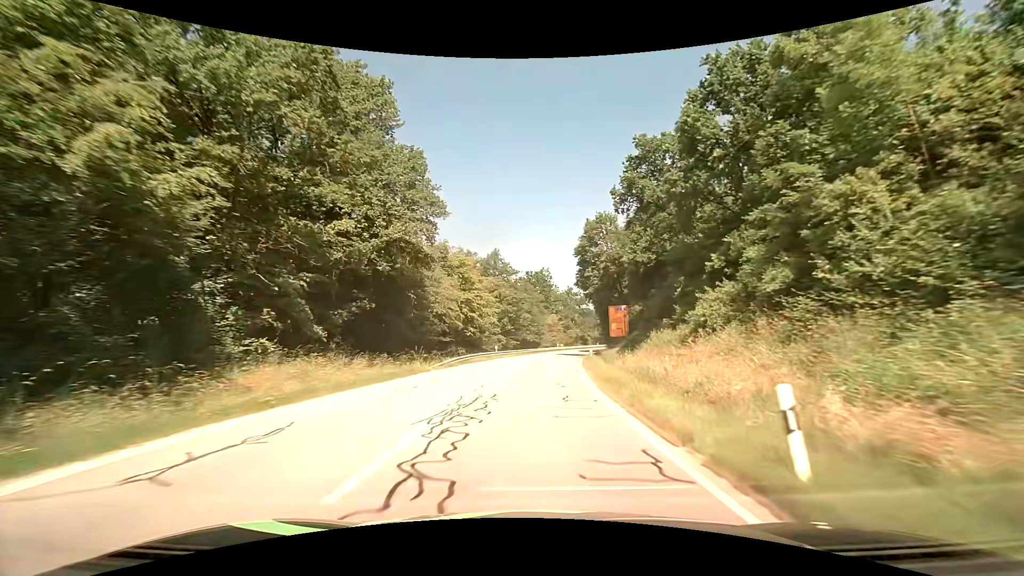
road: secondary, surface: asphalt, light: Day
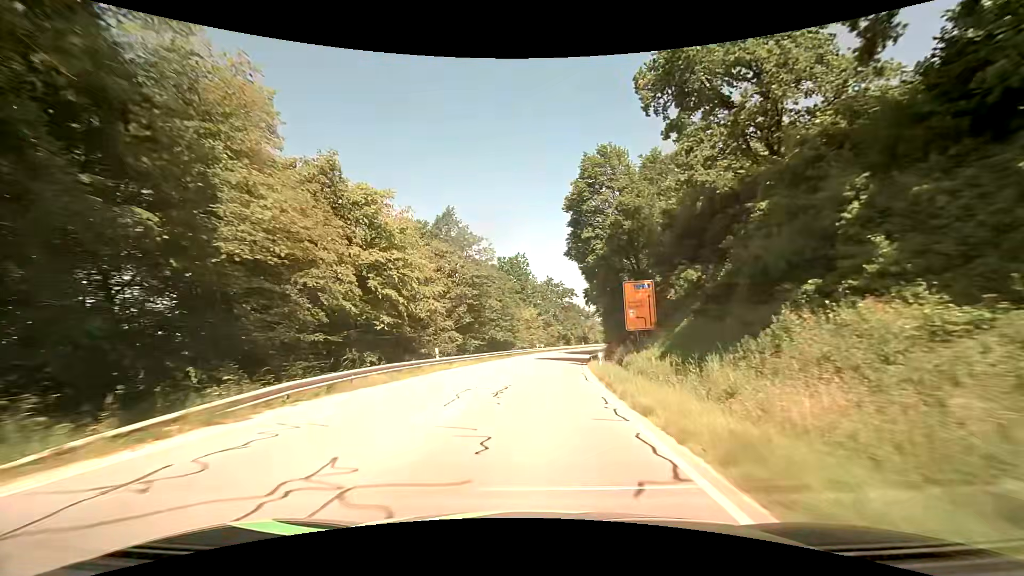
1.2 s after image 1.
(+0.4, +20.4) m; +2°
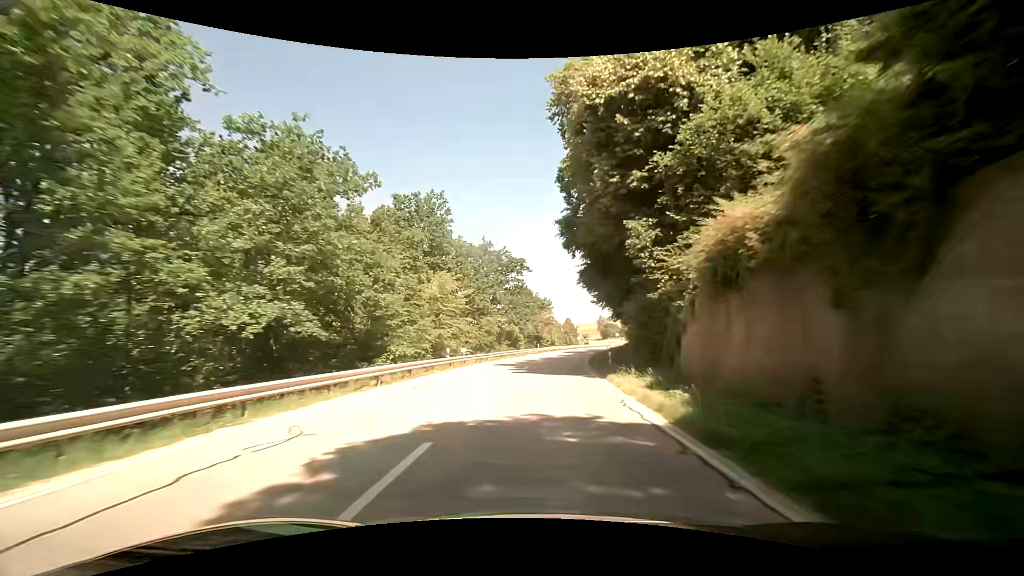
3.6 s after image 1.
(+2.2, +41.6) m; +7°
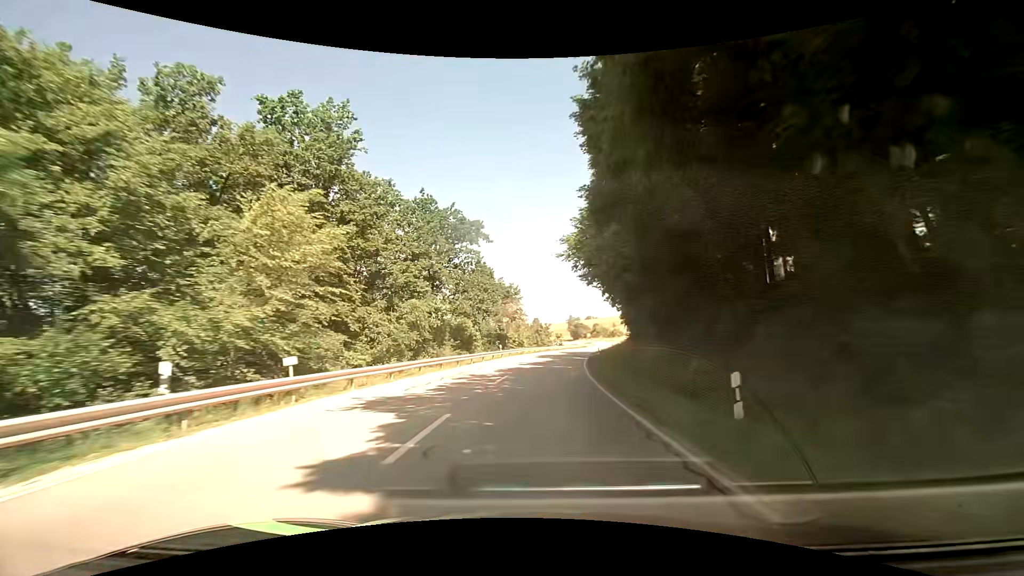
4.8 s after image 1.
(+0.7, +21.3) m; +4°
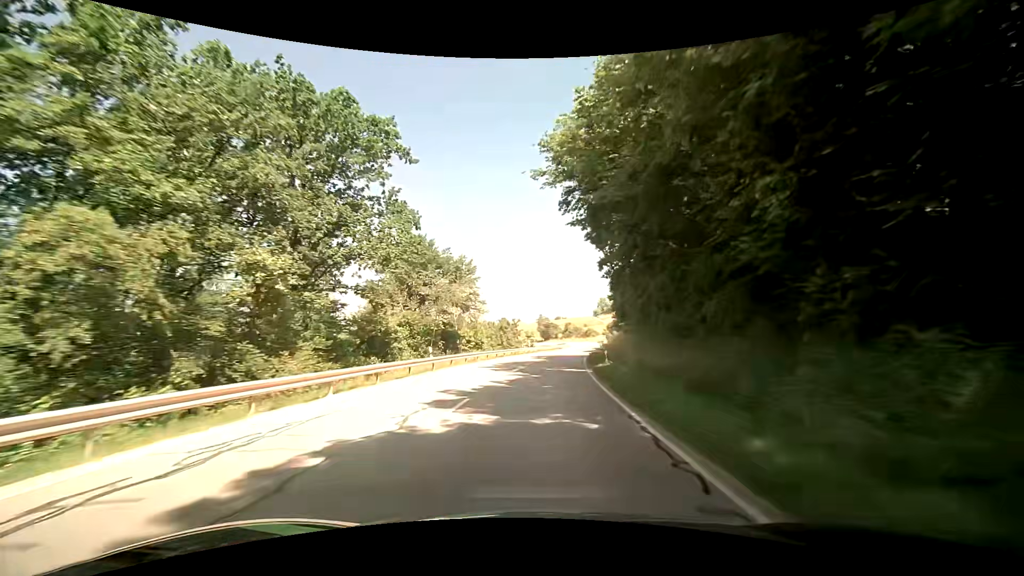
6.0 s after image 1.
(+0.7, +21.5) m; +3°
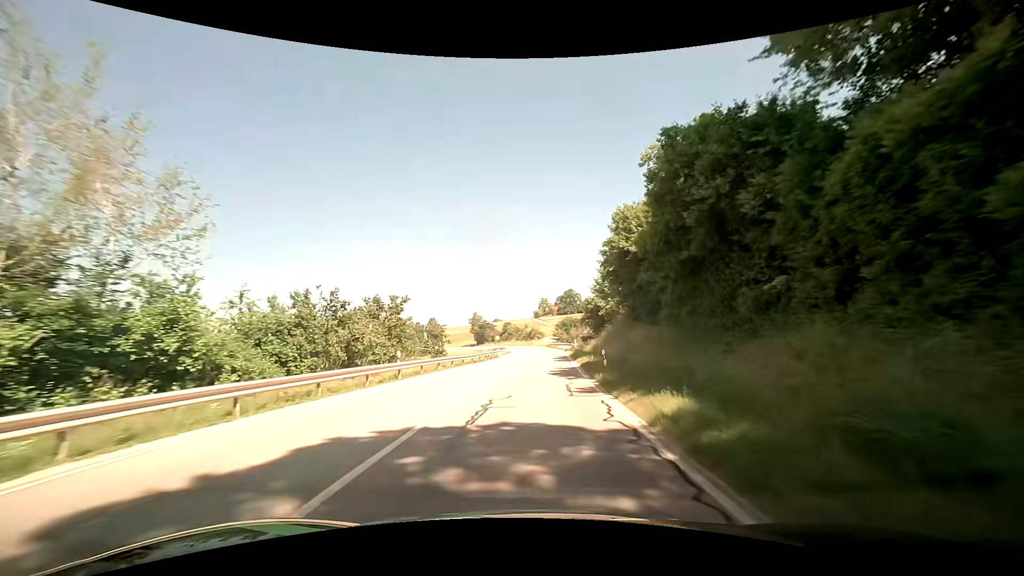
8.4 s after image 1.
(+3.0, +43.5) m; +7°
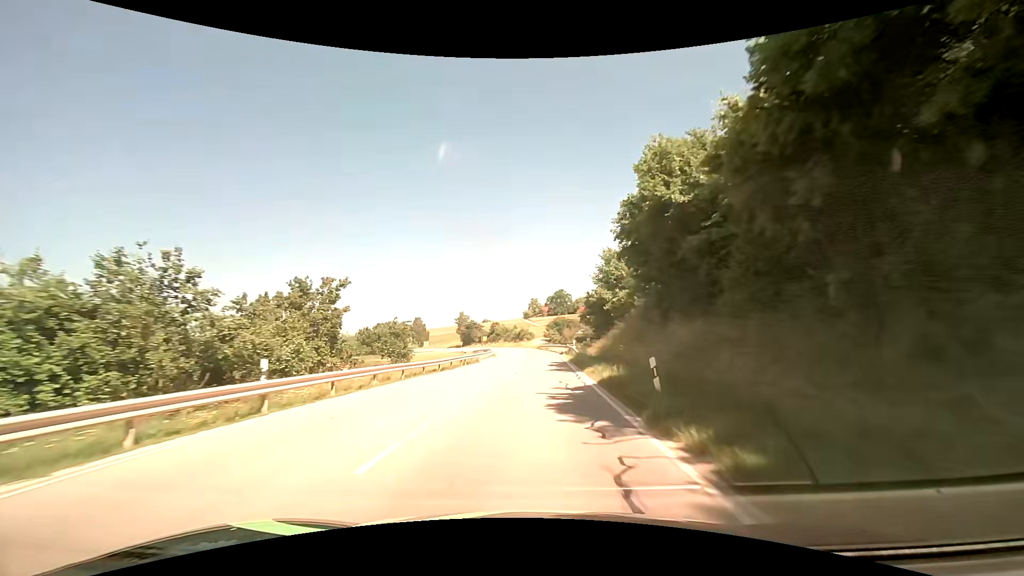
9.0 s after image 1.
(+0.1, +10.8) m; +1°
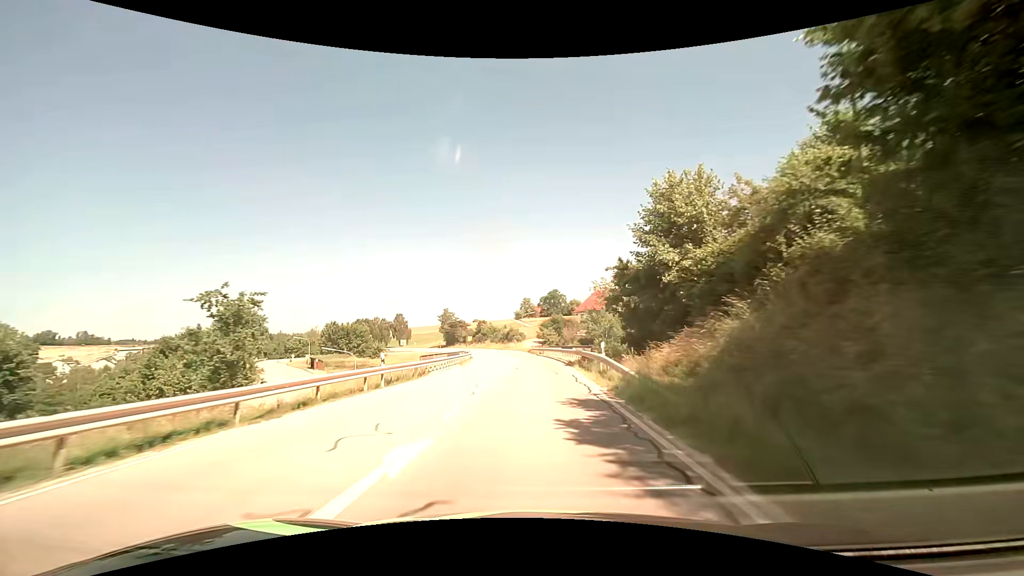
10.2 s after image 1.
(+0.3, +21.3) m; +1°
(0, +10) (0, +20) (0, +30) (0, +40) (-1, +50) (-1, +60) (-2, +70) (-3, +80) (-4, +90) (-5, +100) m
